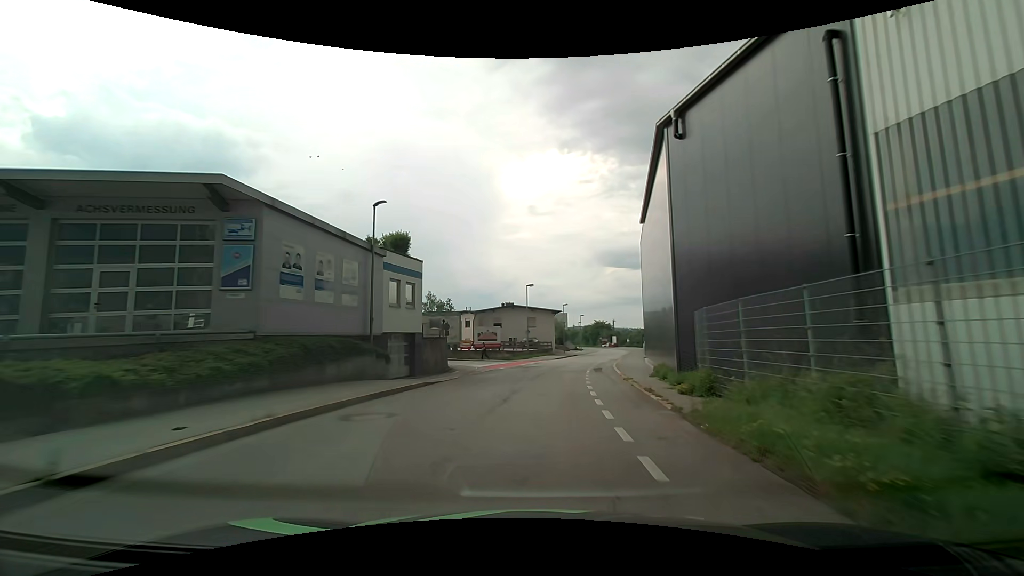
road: residential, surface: asphalt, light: Day
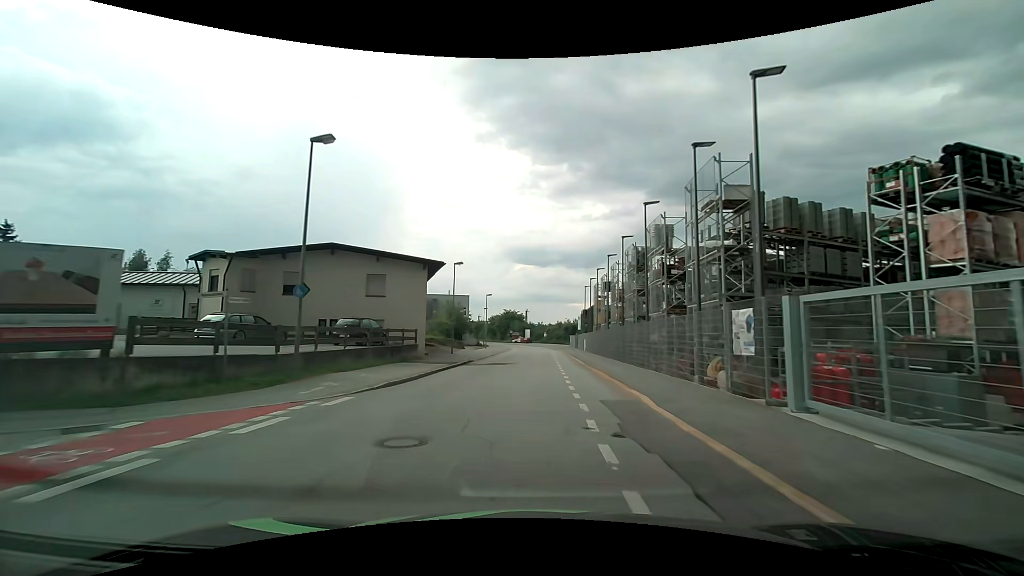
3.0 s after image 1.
(+3.8, +38.0) m; +10°
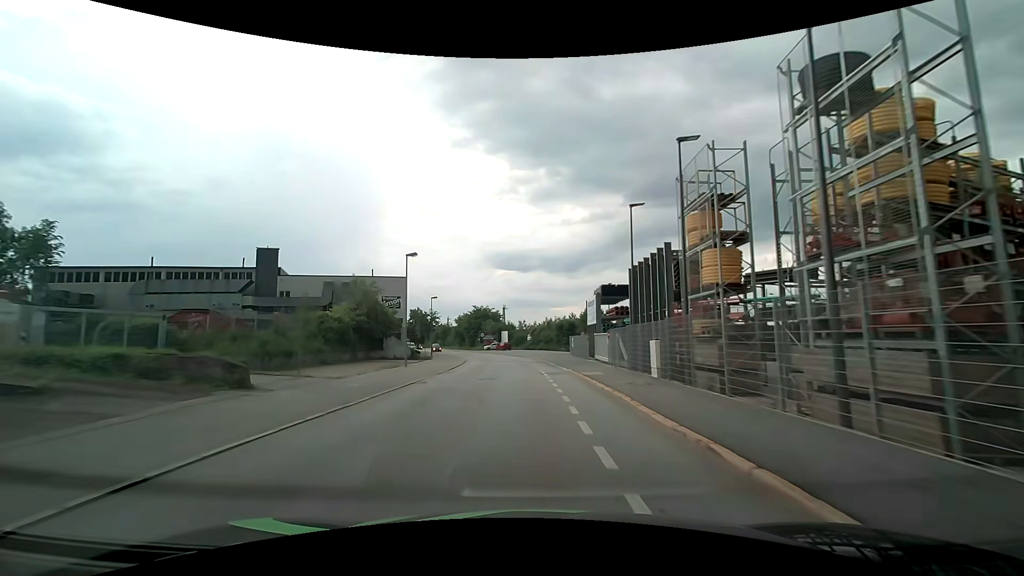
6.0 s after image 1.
(+1.2, +38.3) m; +3°
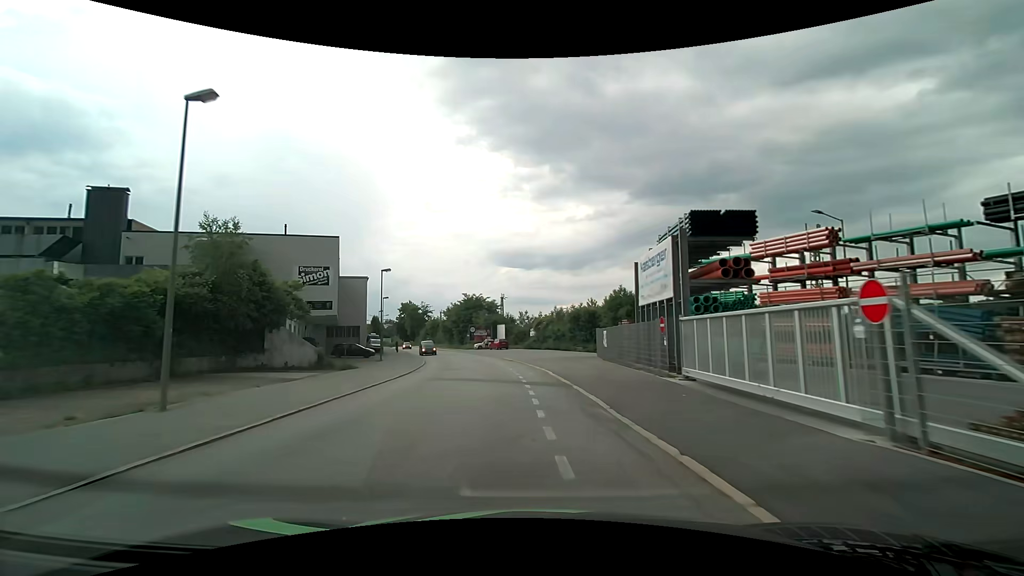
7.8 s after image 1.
(-0.1, +23.0) m; -1°
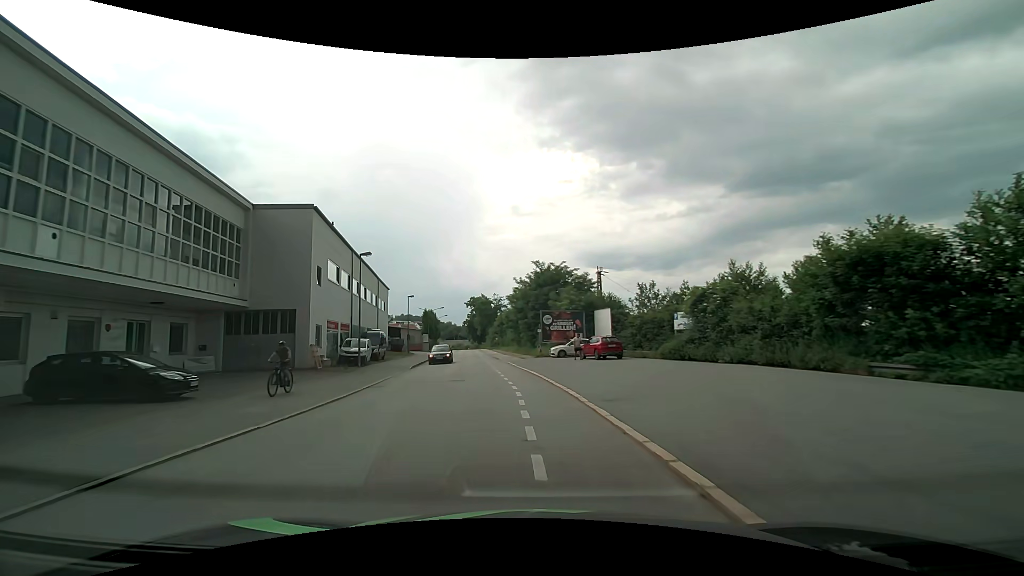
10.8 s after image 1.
(-2.8, +38.1) m; -10°
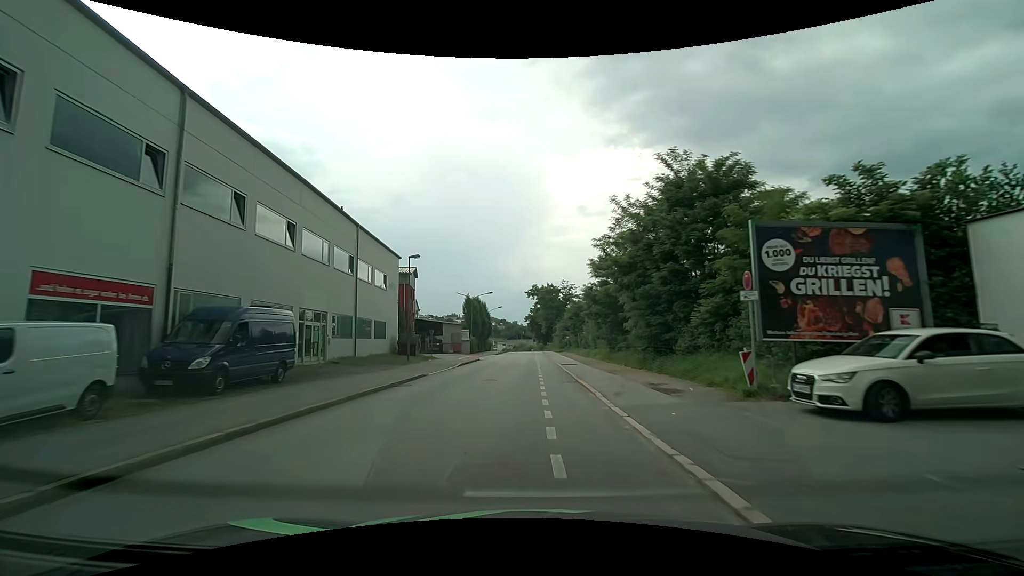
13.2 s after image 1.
(-2.5, +30.4) m; -8°
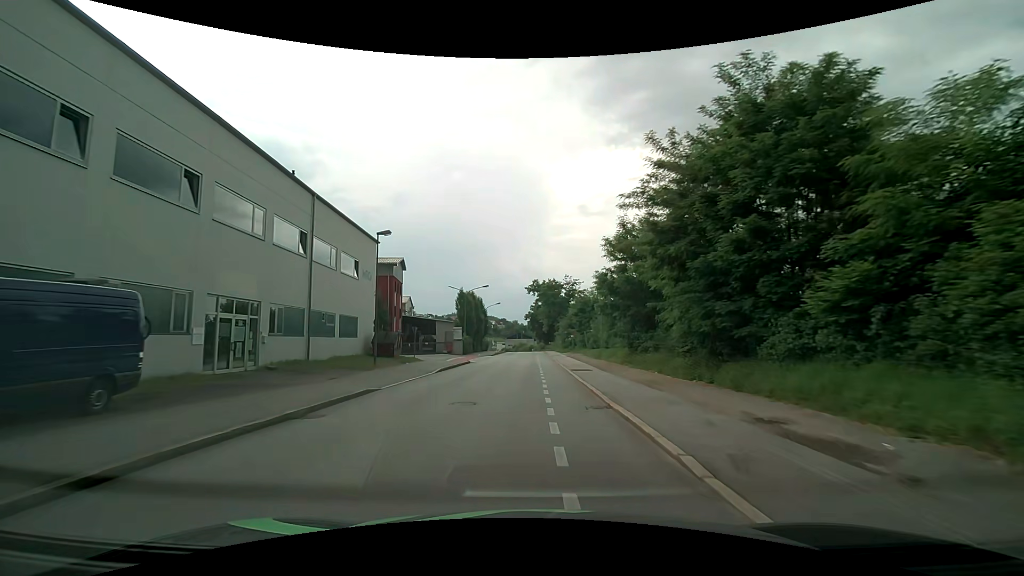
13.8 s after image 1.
(0.0, +7.6) m; -1°
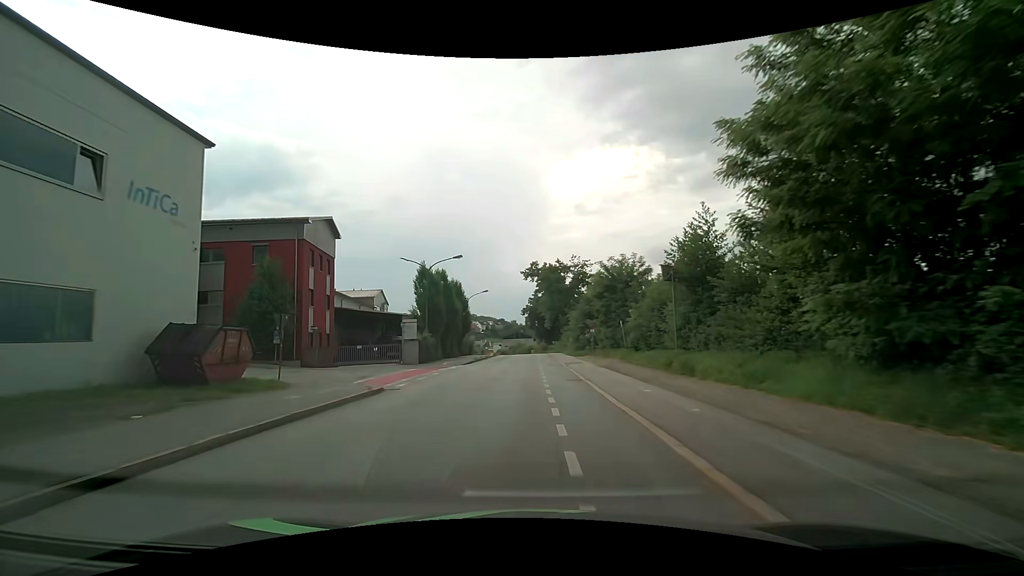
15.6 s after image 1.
(+0.2, +22.8) m; 0°
(0, +10) (0, +20) (0, +30) (+1, +40) (+1, +50) (+1, +60) (+1, +70) (+1, +80) (+1, +90) (0, +100) m
